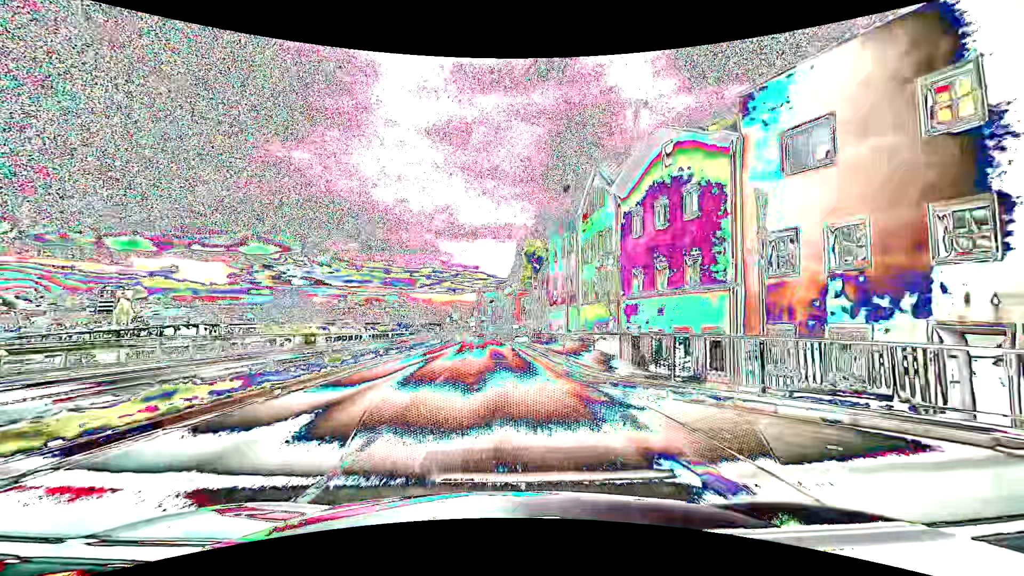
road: primary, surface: asphalt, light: Day
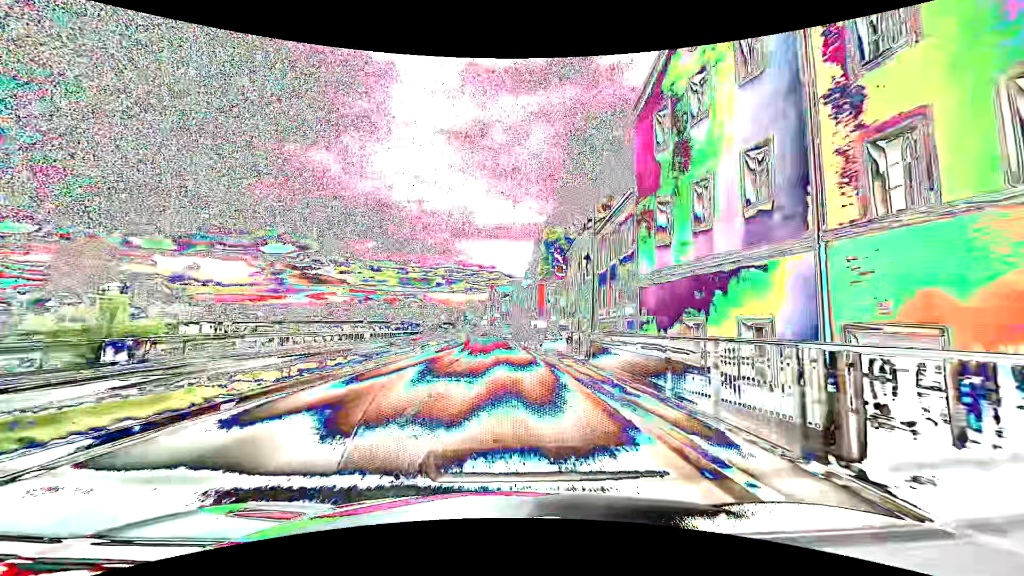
(-0.4, +22.9) m; -2°
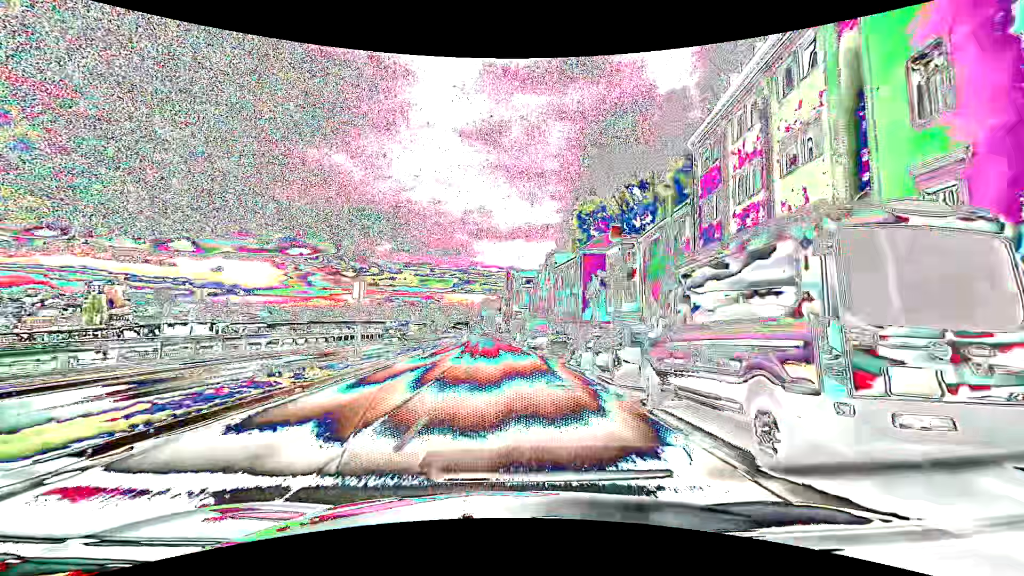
(-0.7, +38.2) m; -2°
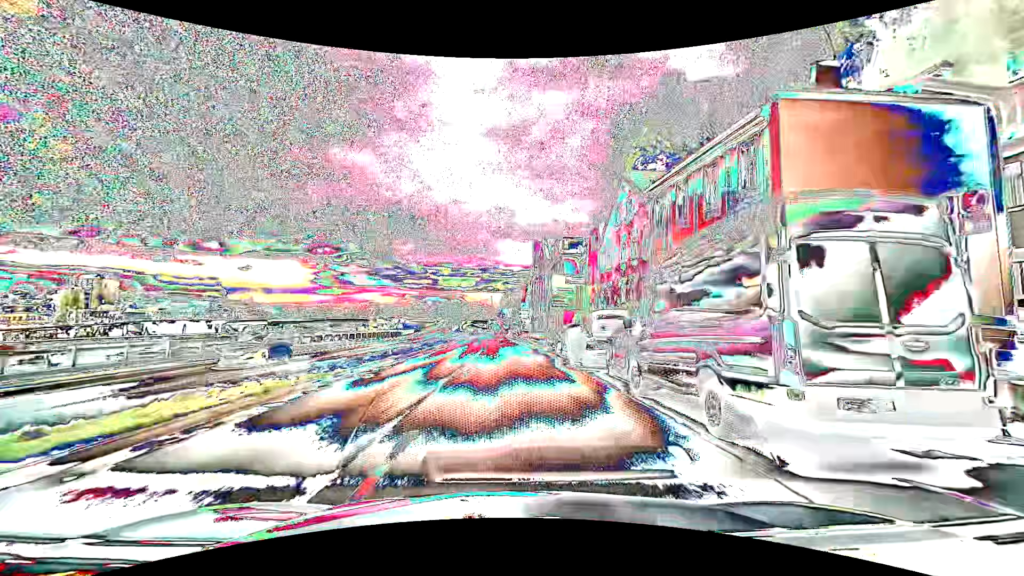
(-0.8, +38.2) m; -3°
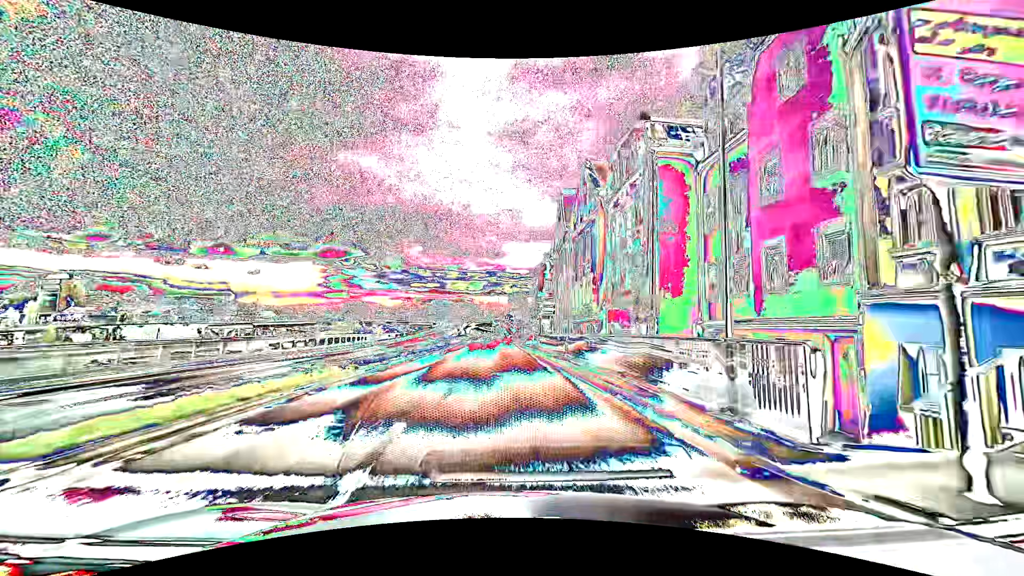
(-0.2, +30.6) m; -1°
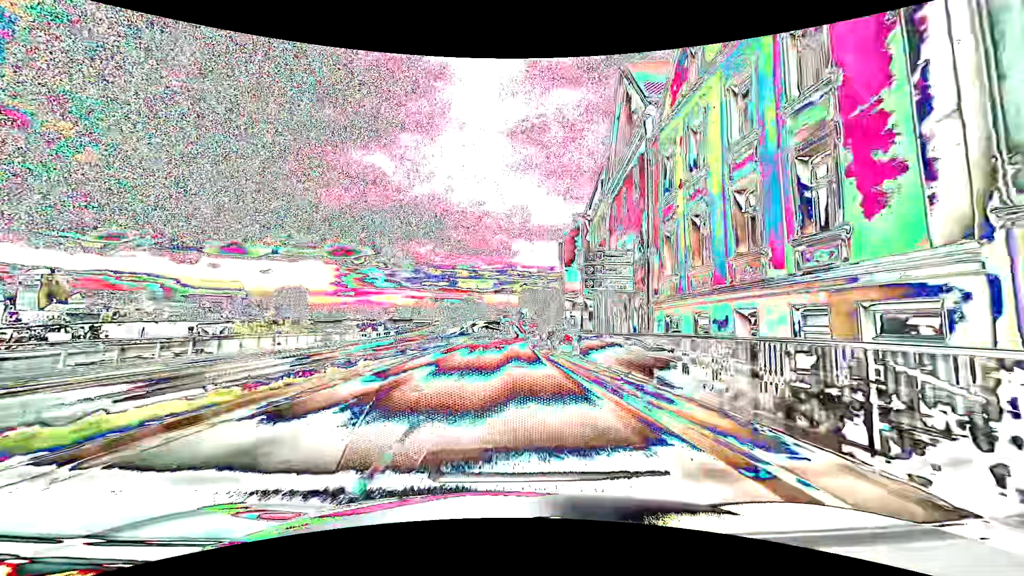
(-0.2, +22.9) m; -1°
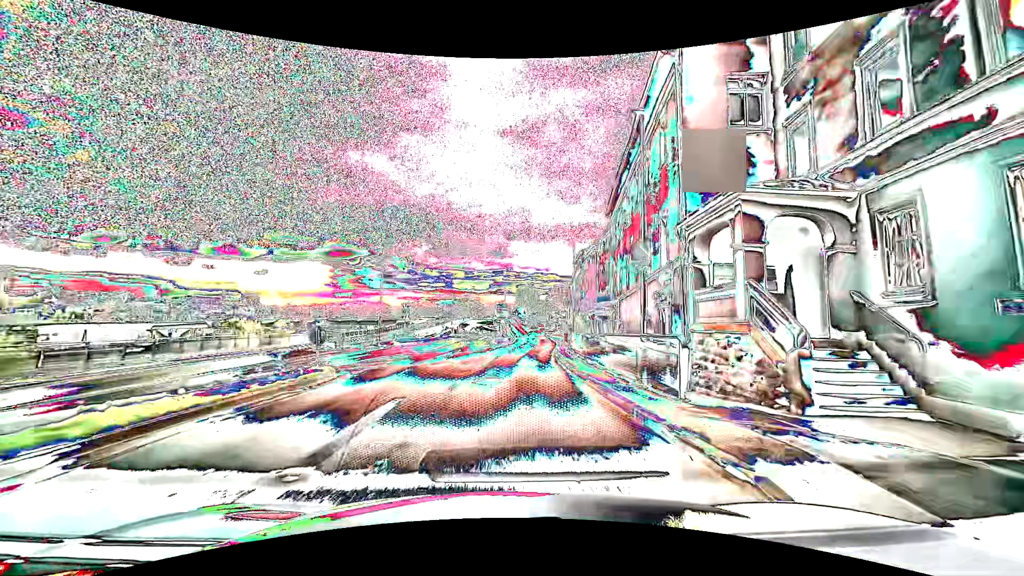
(-0.1, +30.5) m; 0°
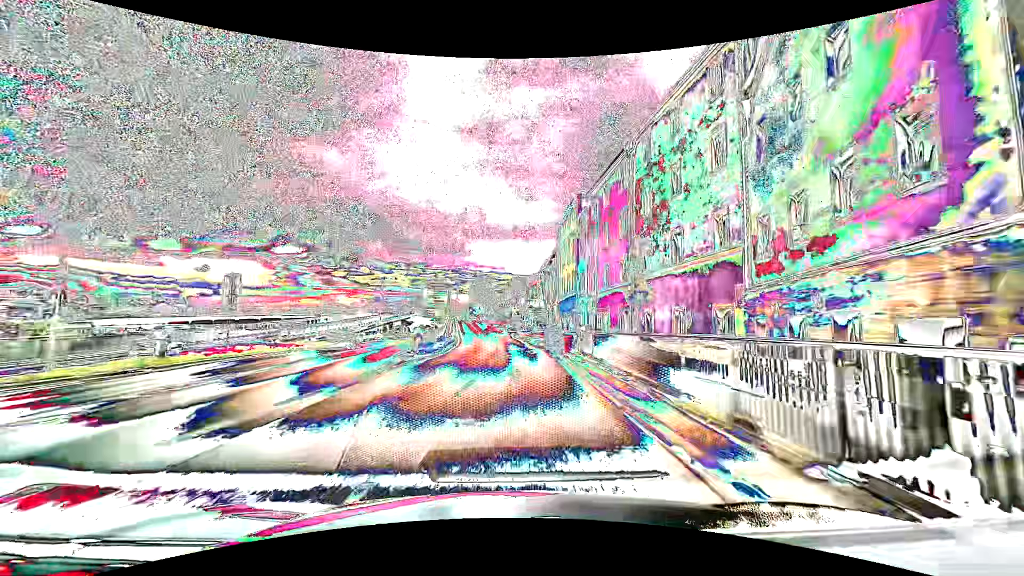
(+1.2, +30.4) m; +6°
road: primary_link
(0, +10) (0, +20) (0, +30) (0, +40) (-1, +50) (-2, +60) (-3, +70) (-4, +80) (-4, +90) (-4, +100) m
